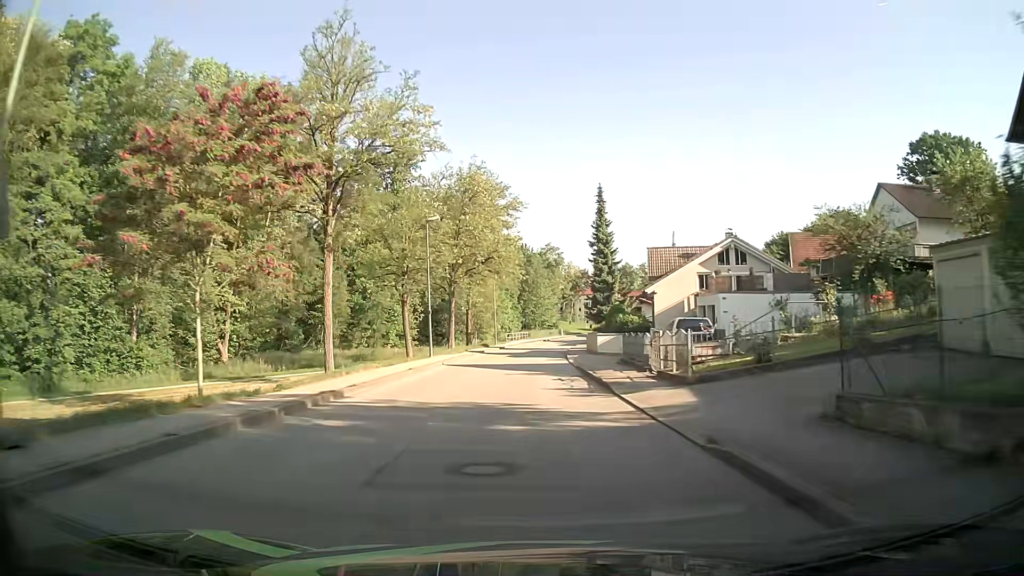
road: unclassified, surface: asphalt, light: Day
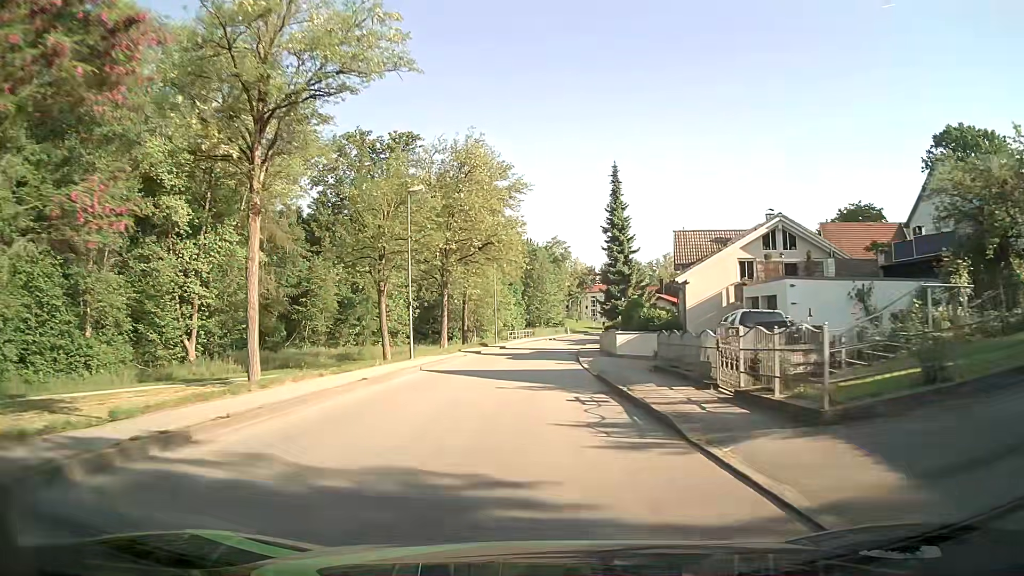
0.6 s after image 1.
(0.0, +7.3) m; 0°
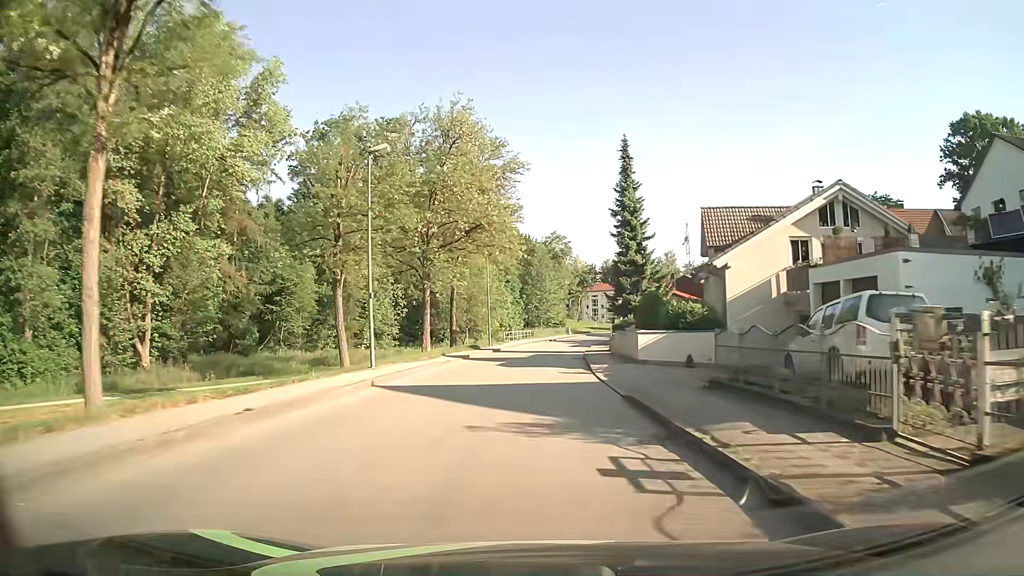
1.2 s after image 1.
(0.0, +7.3) m; 0°
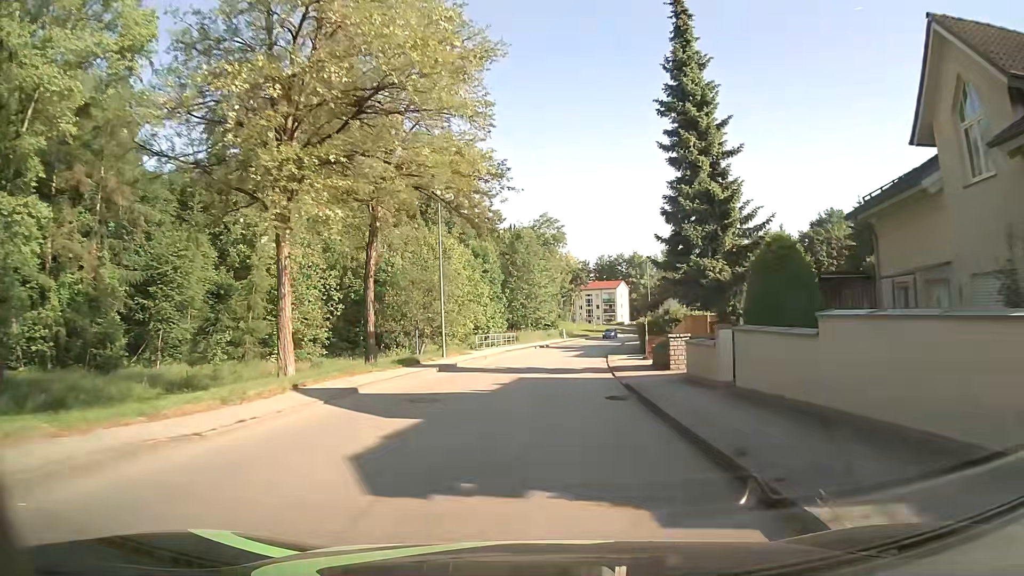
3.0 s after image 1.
(+0.1, +21.8) m; +1°
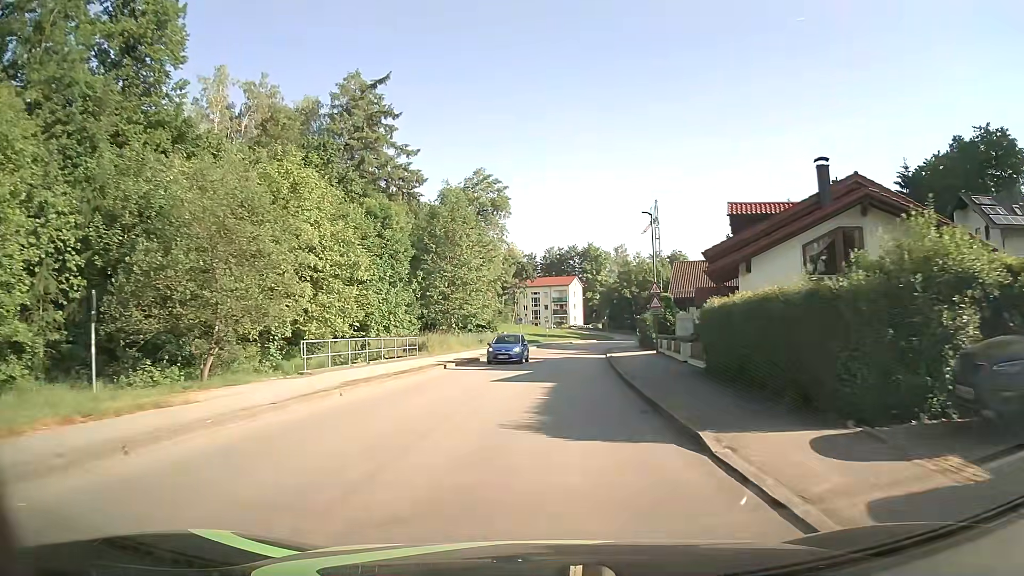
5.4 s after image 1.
(+1.1, +29.2) m; +5°
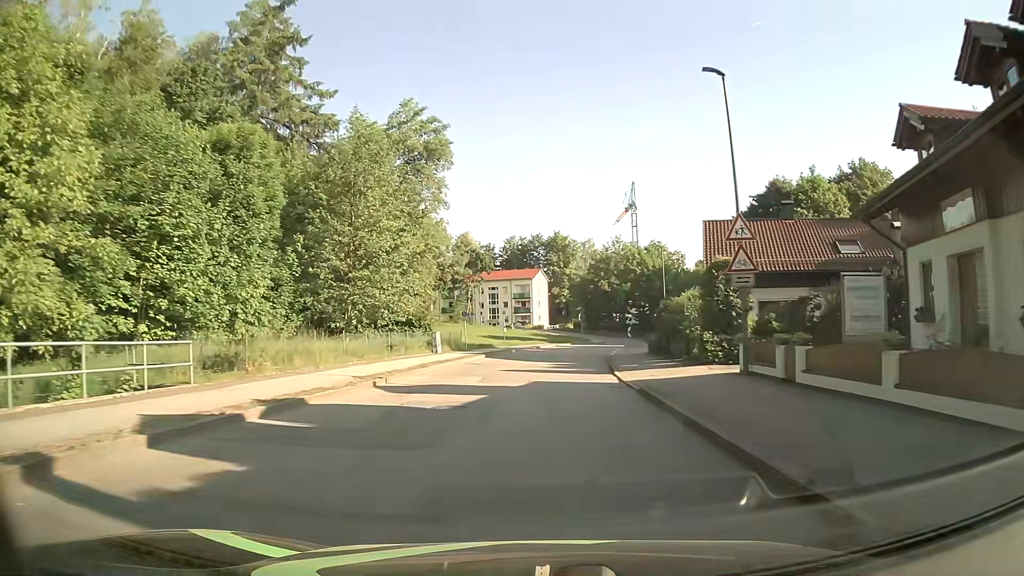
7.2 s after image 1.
(+0.7, +22.0) m; +4°
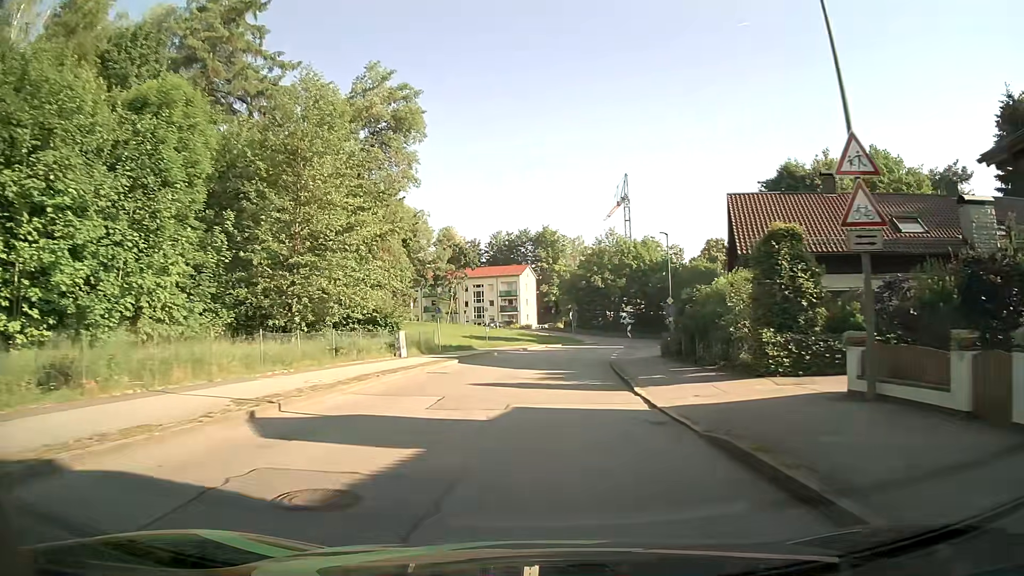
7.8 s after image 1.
(+0.1, +7.3) m; 0°
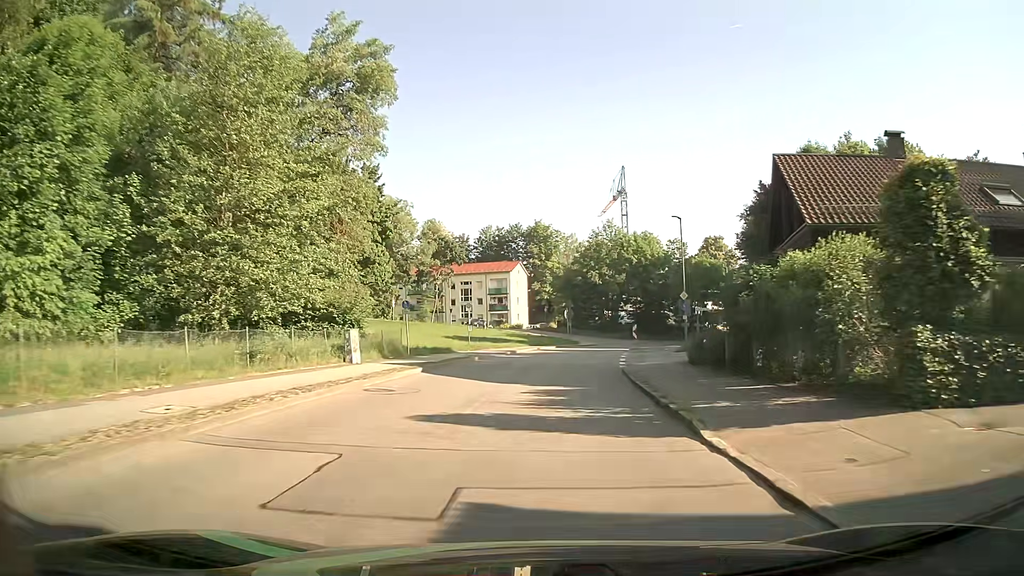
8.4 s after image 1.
(+0.1, +7.3) m; +1°
(0, +10) (0, +20) (+1, +30) (+3, +40) (+5, +50) (+8, +59) (+12, +68) (+18, +77) (+24, +84) (+31, +91) m
